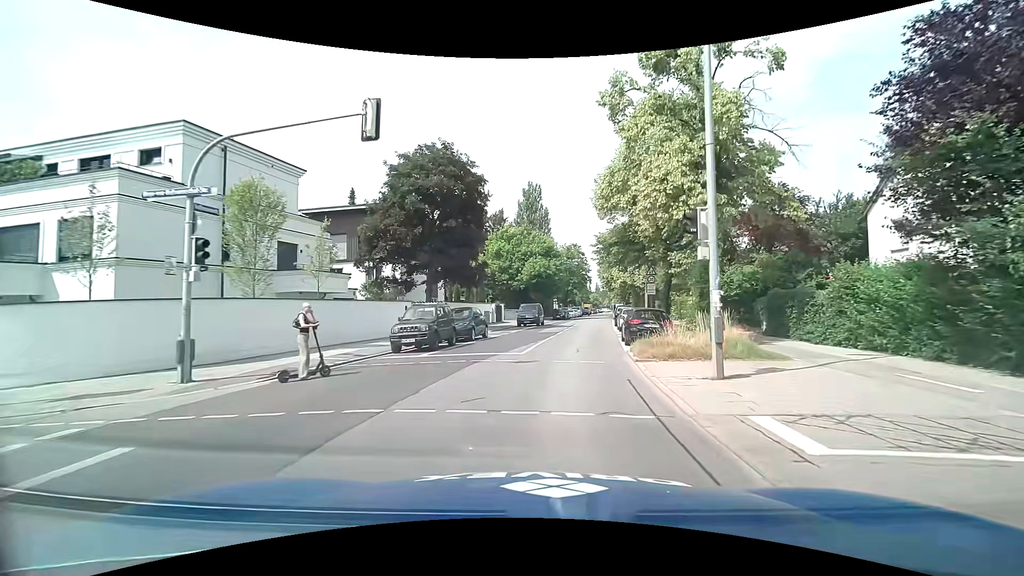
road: secondary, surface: asphalt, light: Day
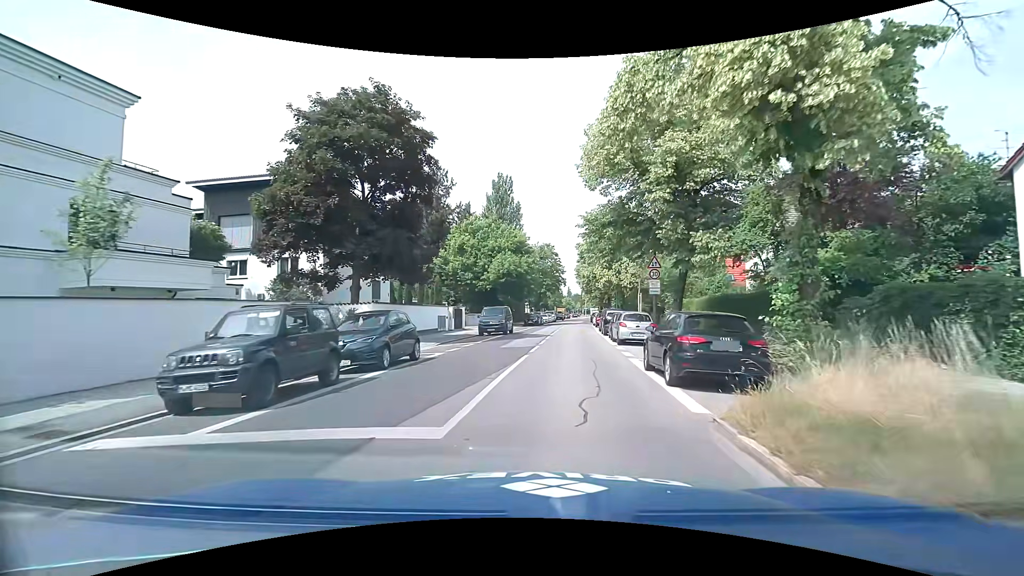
(+0.3, +9.4) m; +3°
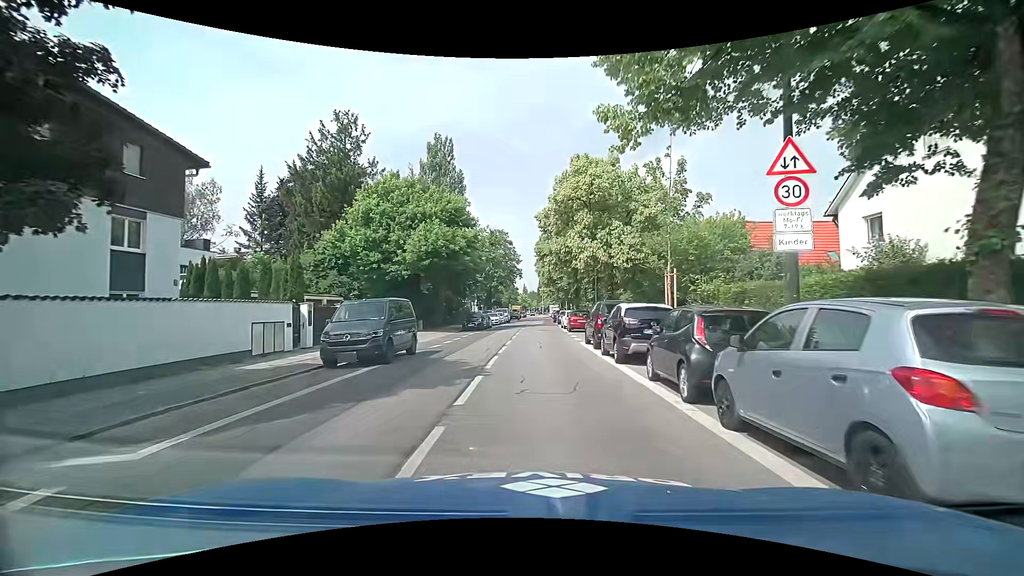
(+1.0, +18.9) m; +5°
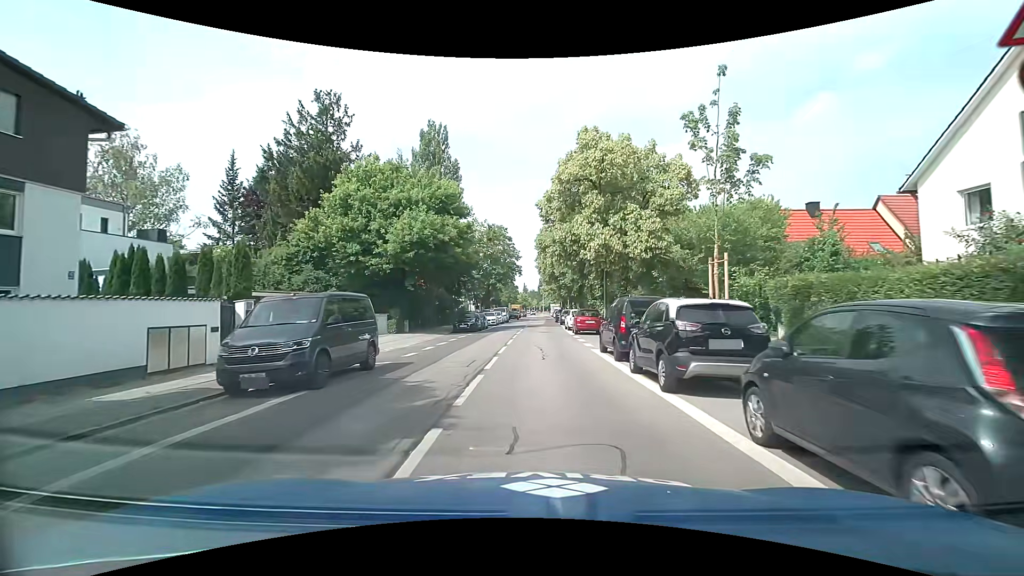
(0.0, +4.6) m; 0°
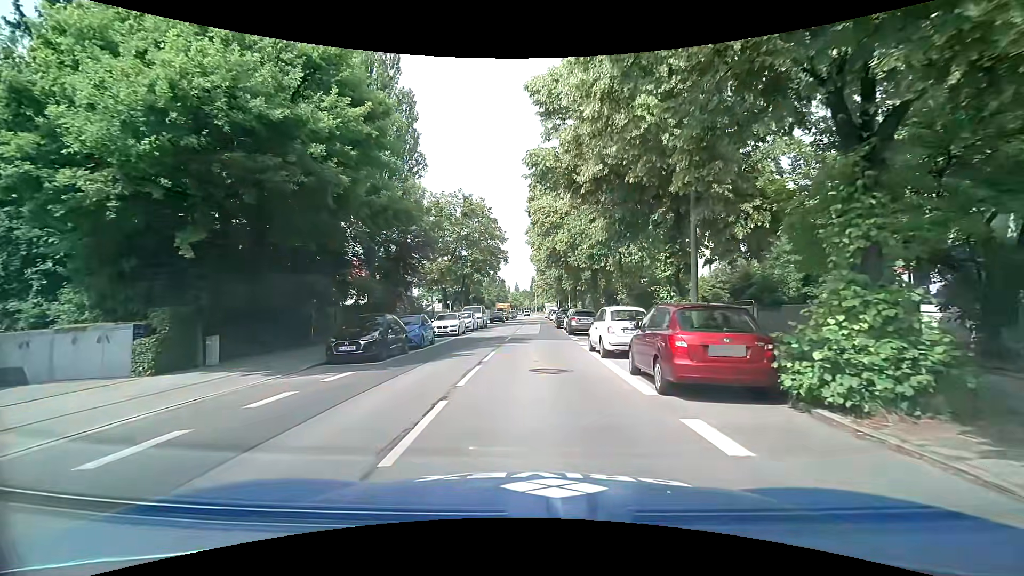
(+0.2, +20.6) m; +1°
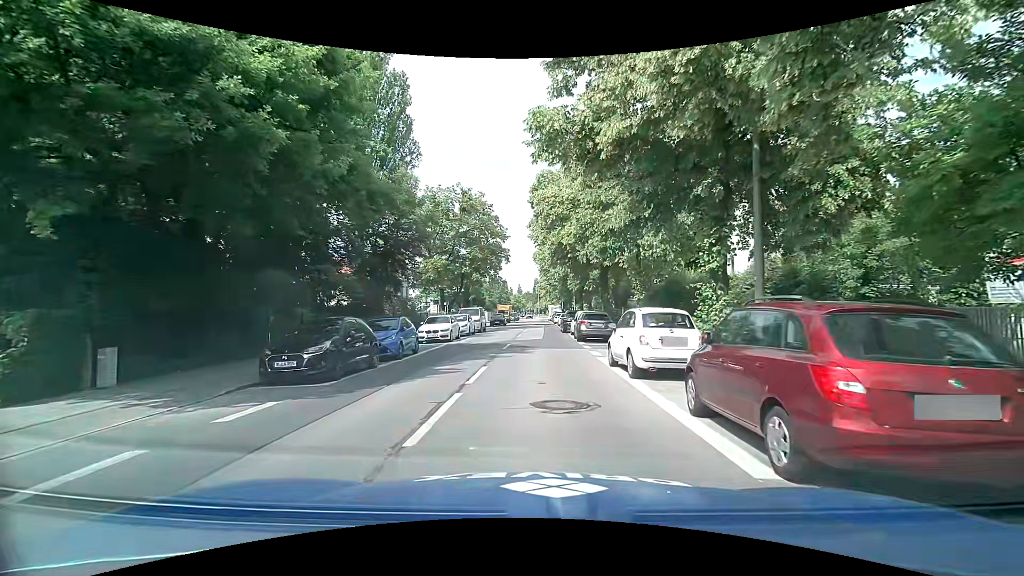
(0.0, +3.8) m; 0°
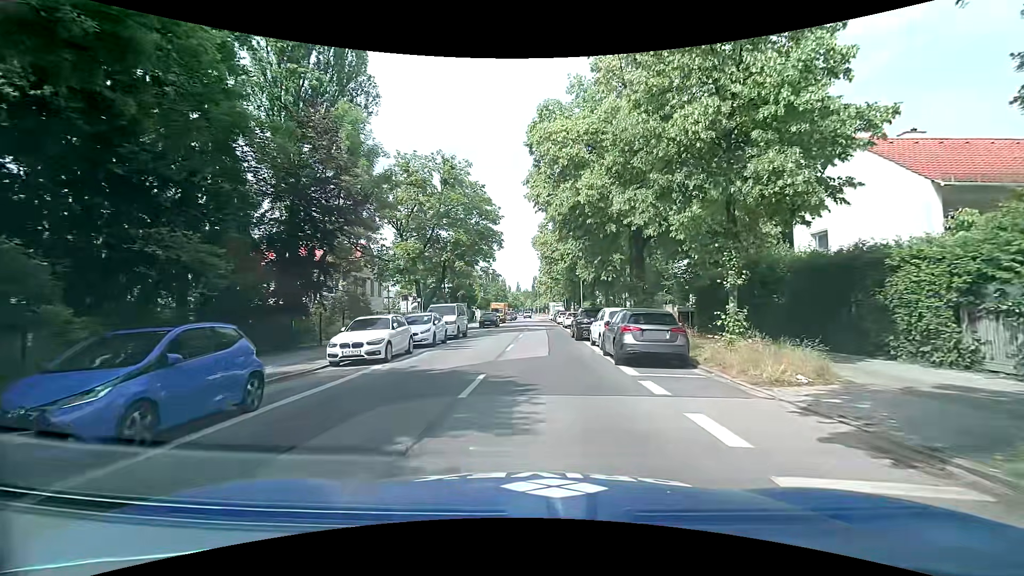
(-0.1, +11.3) m; 0°
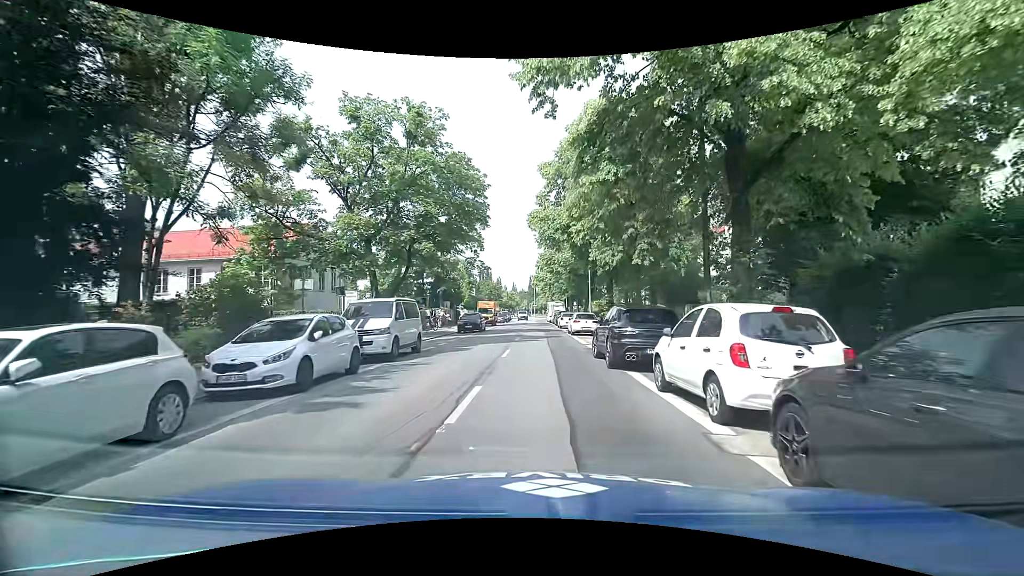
(-0.1, +11.6) m; -1°
